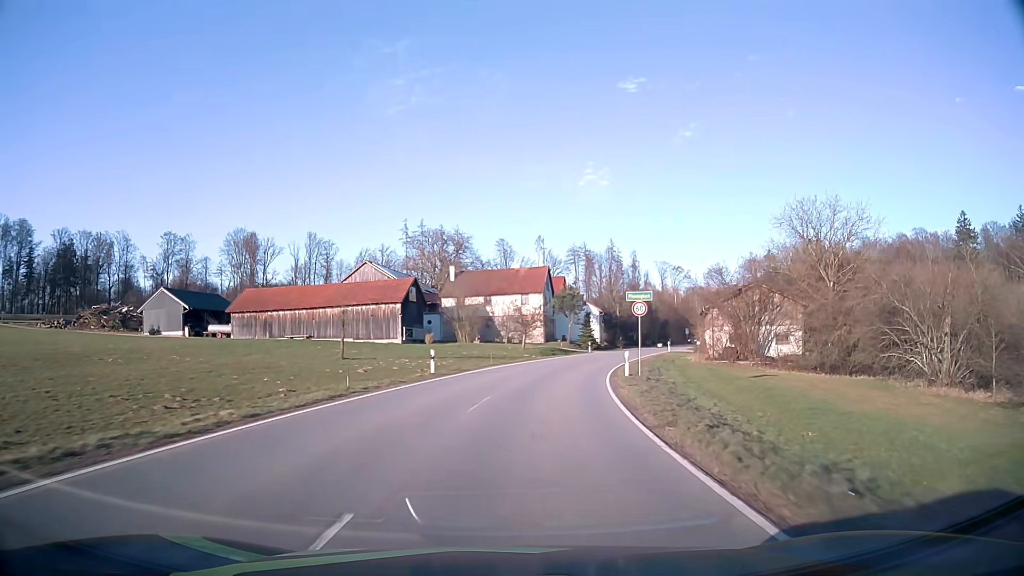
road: tertiary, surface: asphalt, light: Day
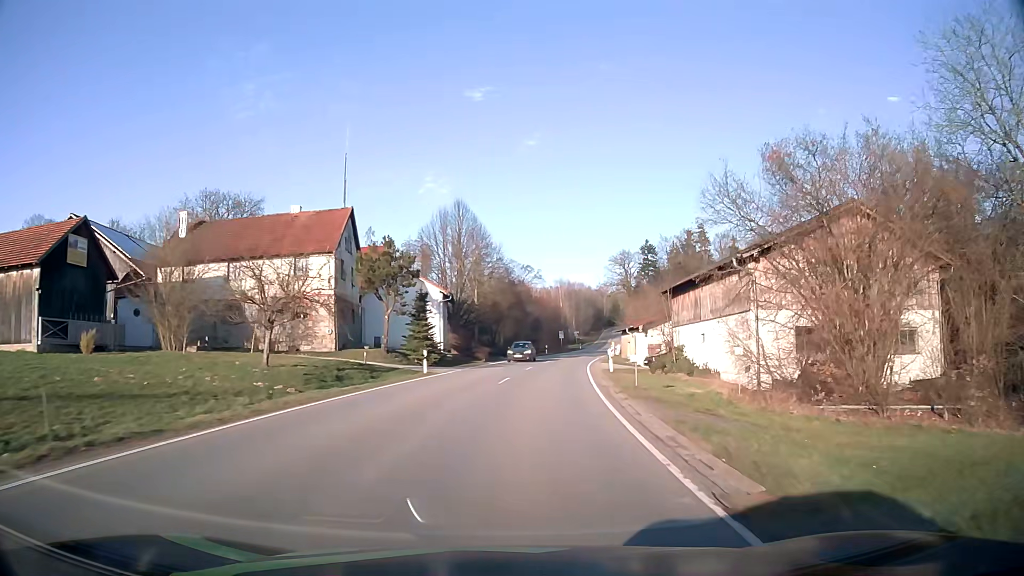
(+4.6, +38.5) m; +14°
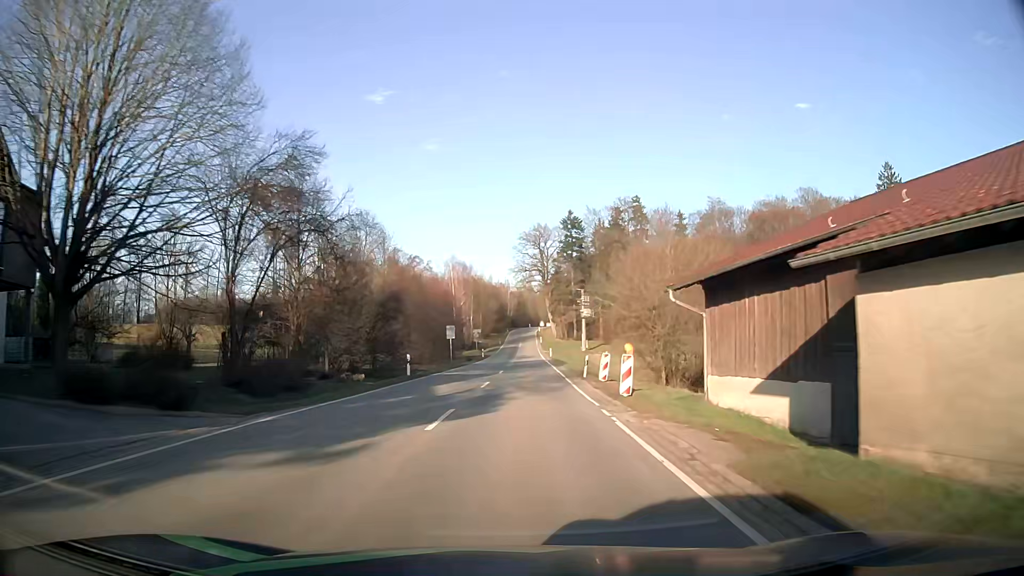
(+4.2, +47.6) m; +9°
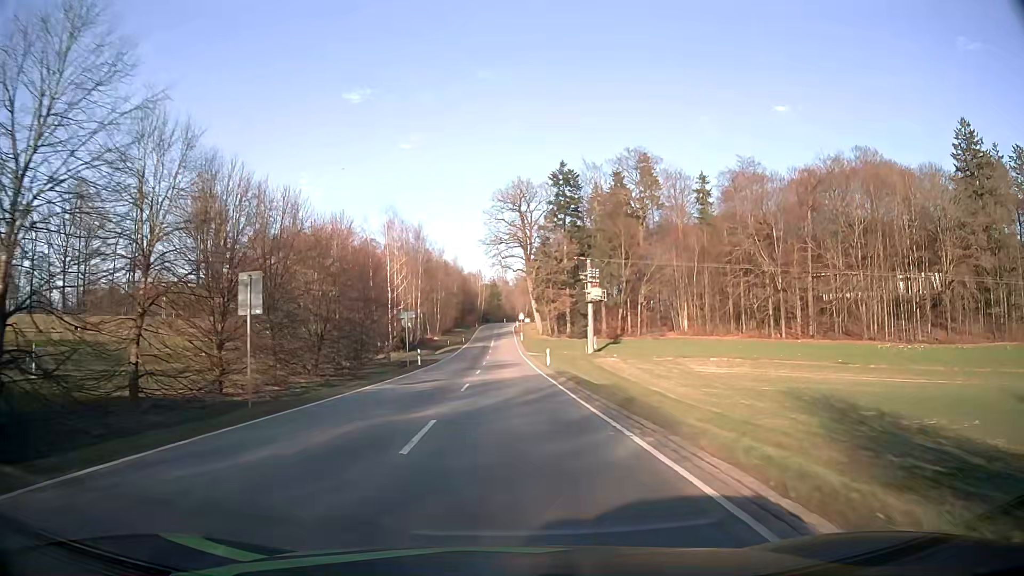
(+0.9, +38.4) m; +2°
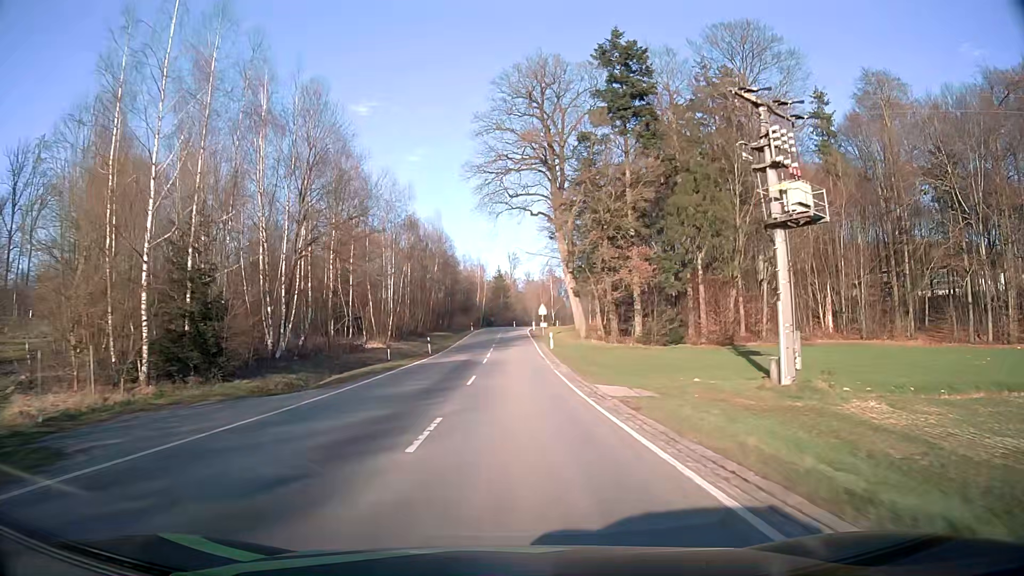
(-0.2, +48.4) m; -1°
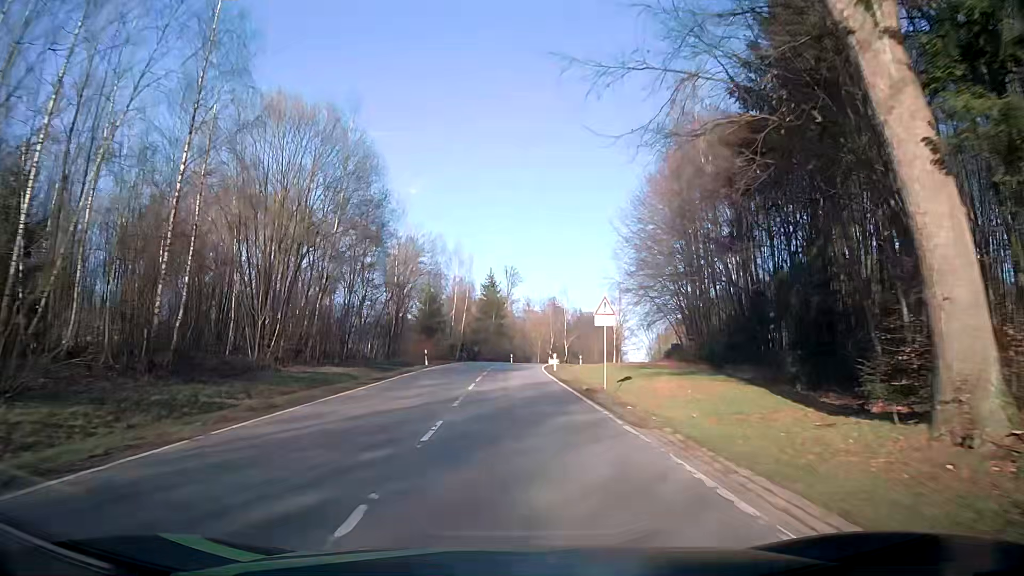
(+0.2, +48.1) m; 0°
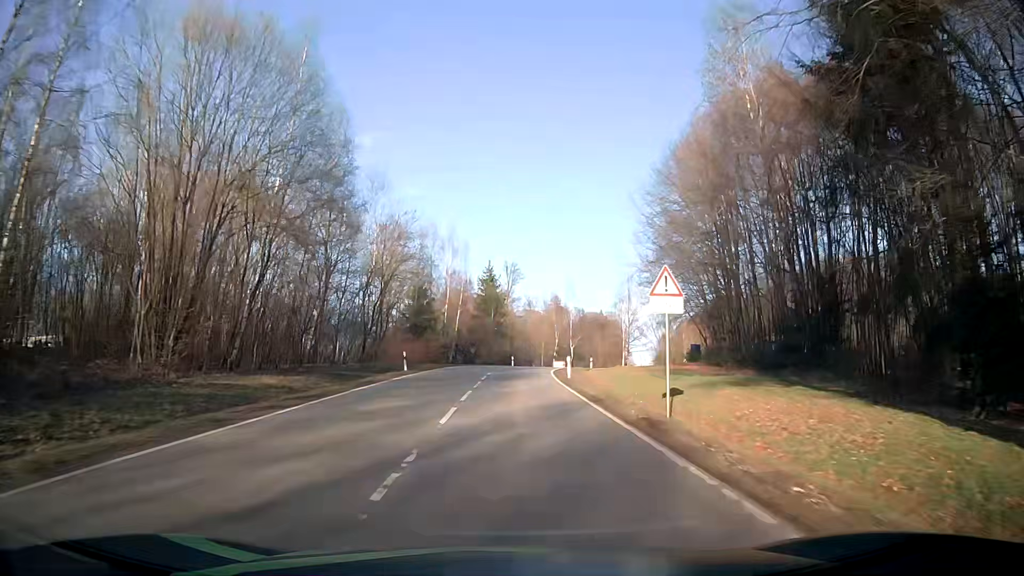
(+0.1, +9.5) m; +1°
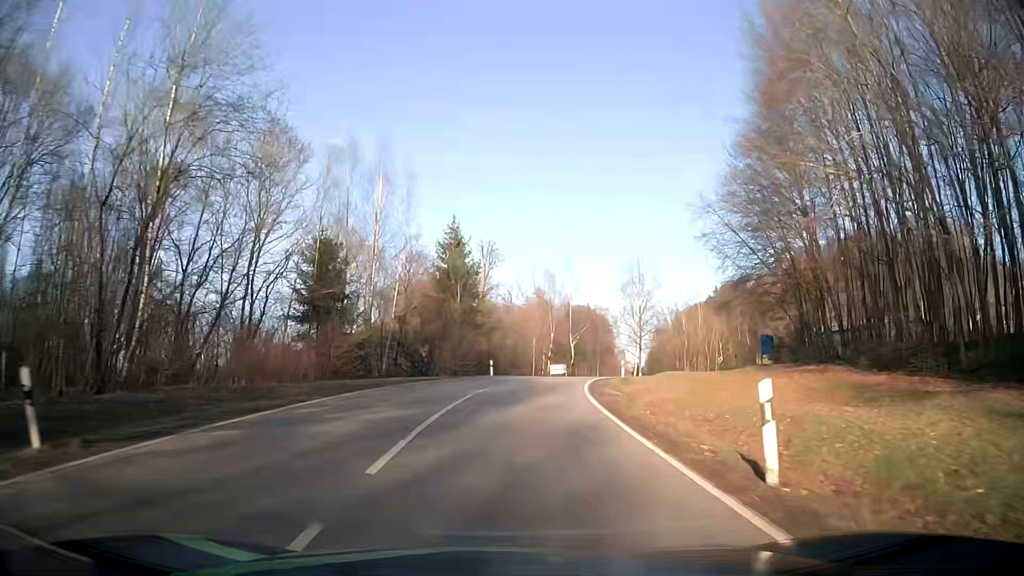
(+0.2, +28.1) m; +1°
(0, +10) (+1, +20) (+2, +30) (+4, +40) (+7, +49) (+10, +59) (+15, +68) (+19, +76) (+25, +85) (+31, +92) m
